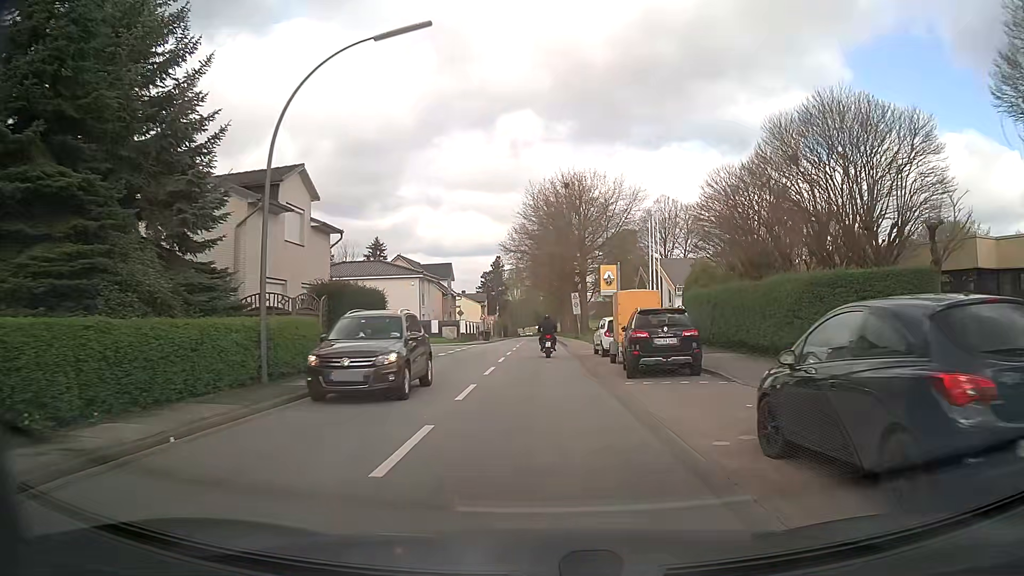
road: secondary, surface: asphalt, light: Day
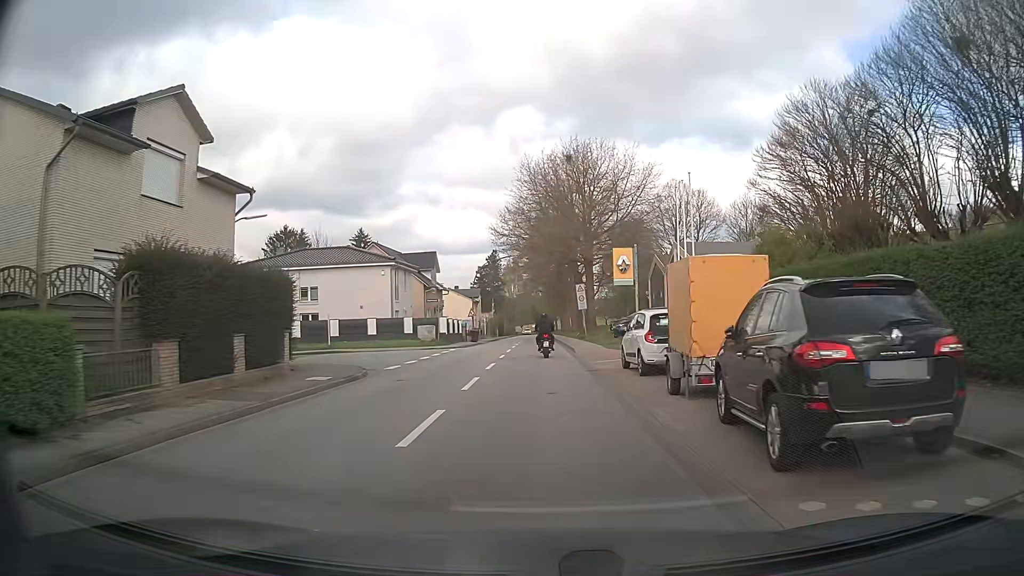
(-0.1, +10.5) m; 0°
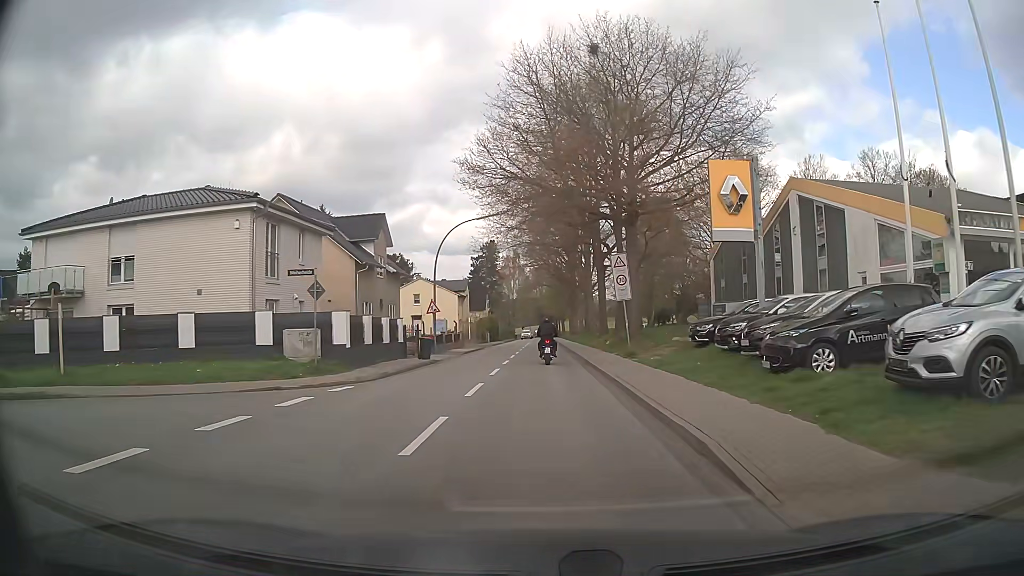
(-0.3, +24.3) m; -1°
(0, +10) (0, +20) (0, +30) (0, +40) (0, +50) (0, +60) (0, +70) (0, +80) (0, +90) (0, +100) m
